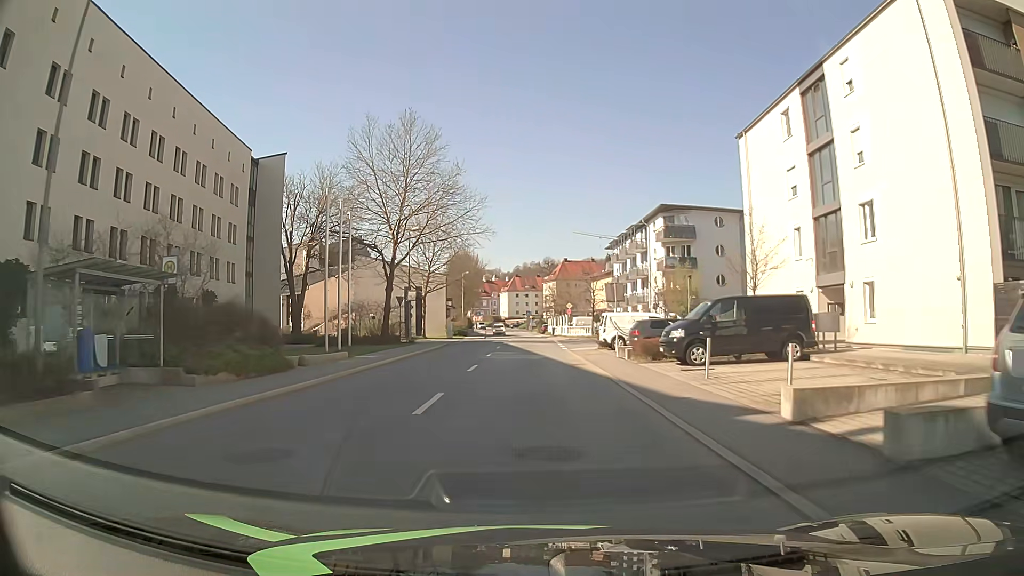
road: tertiary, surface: asphalt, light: Day
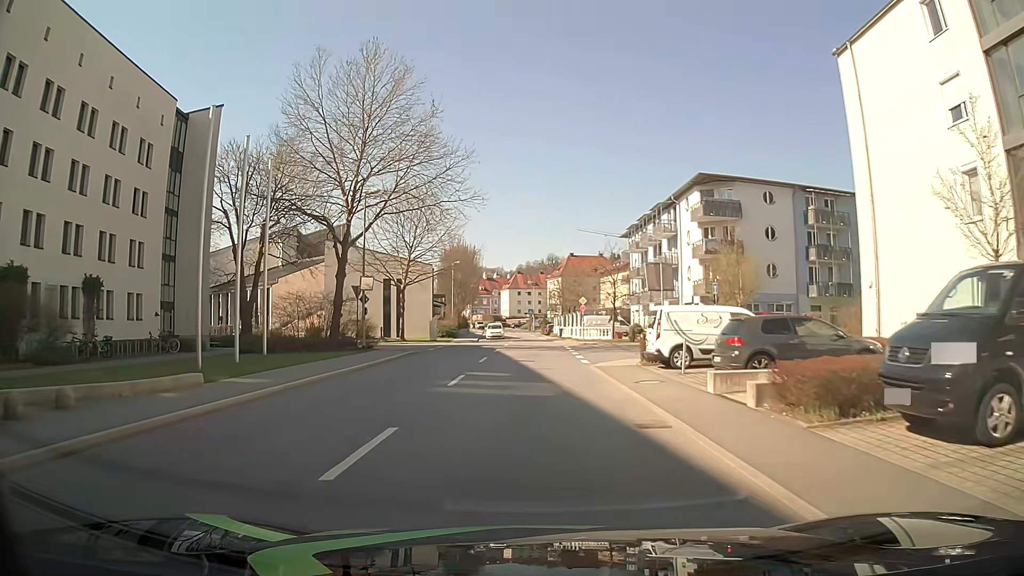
(-0.2, +13.5) m; -1°
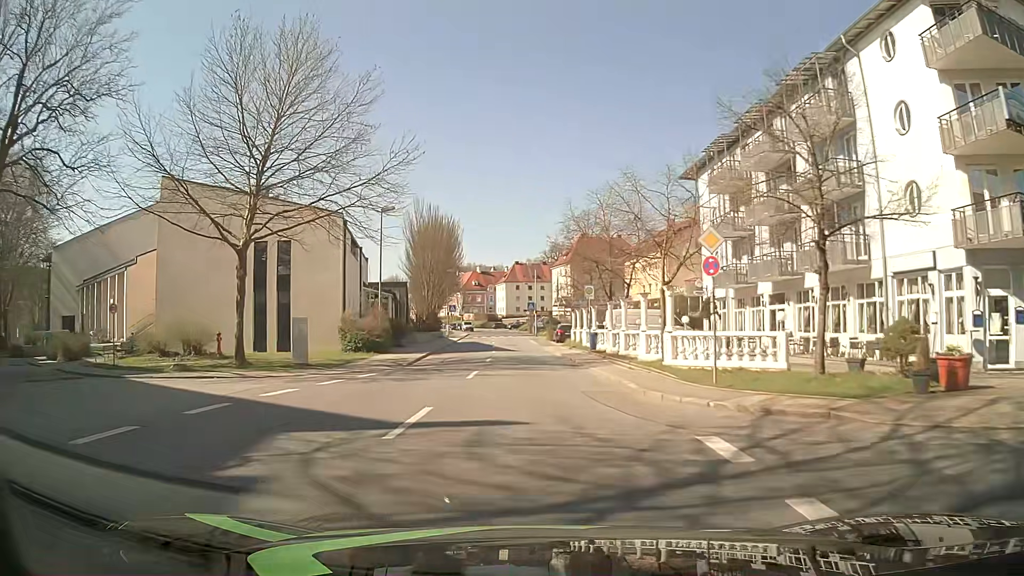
(-0.1, +33.8) m; -1°
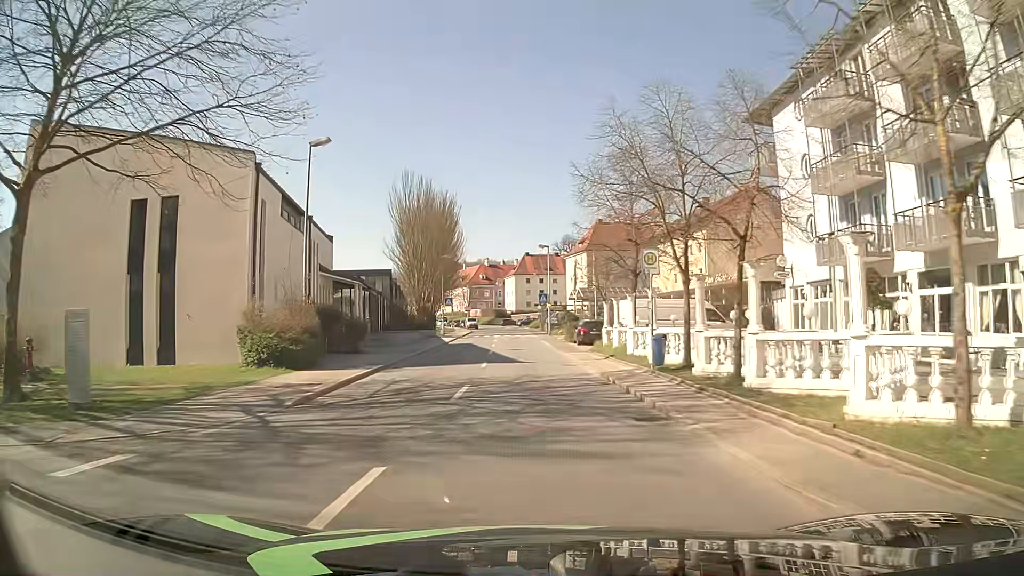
(+0.1, +13.9) m; 0°
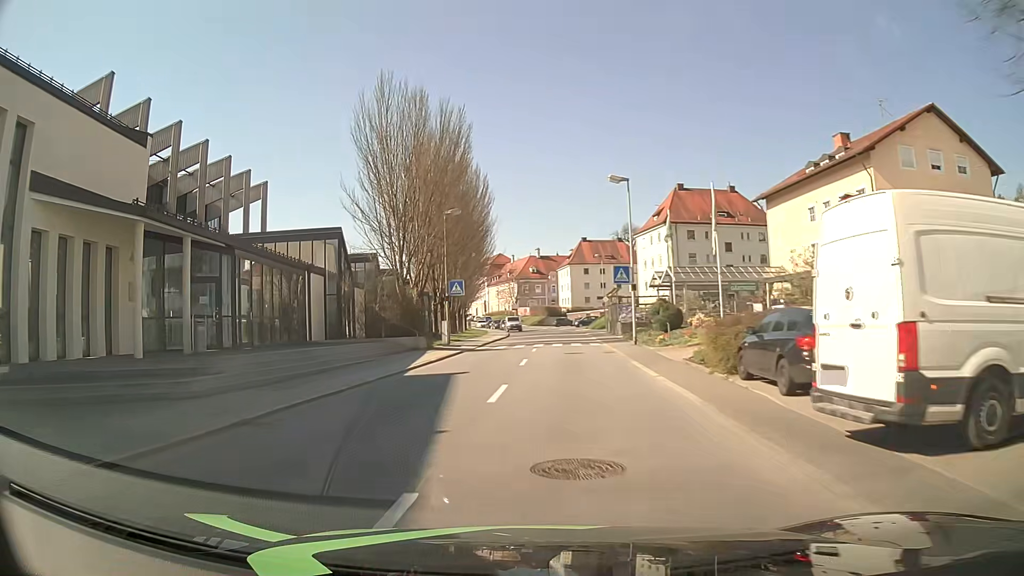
(-0.7, +28.3) m; -5°
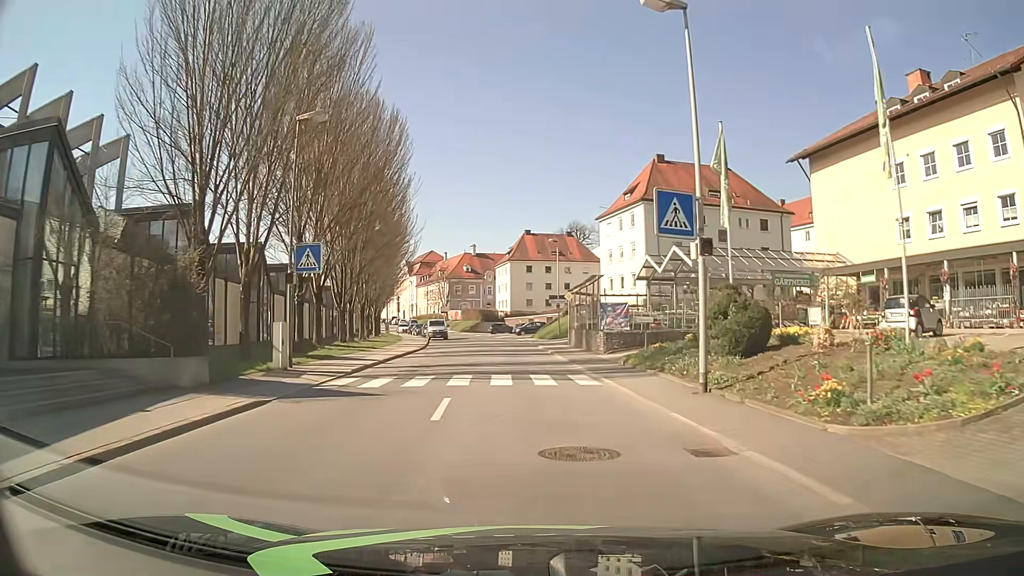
(+0.1, +19.7) m; +5°
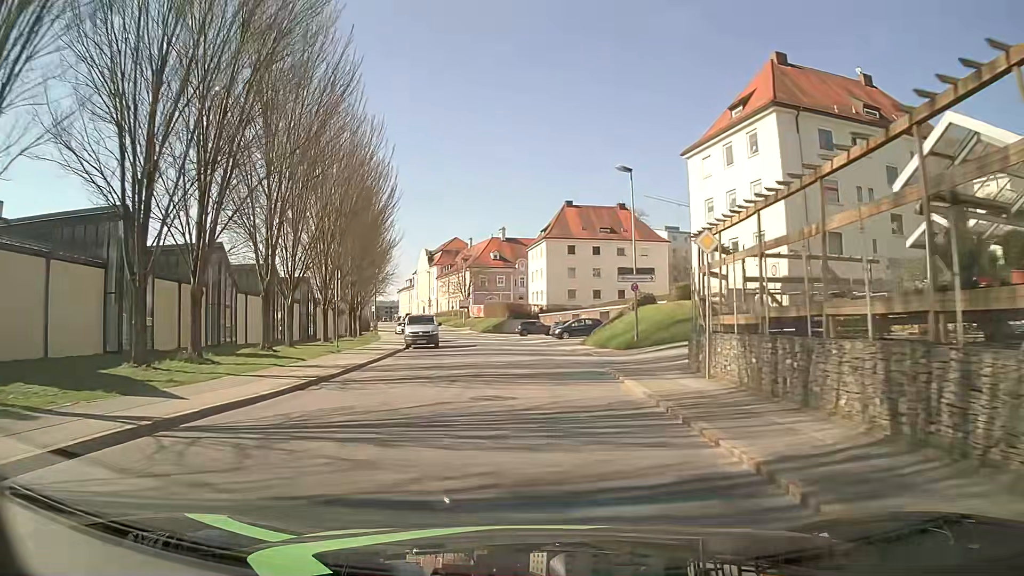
(-0.8, +26.6) m; -3°
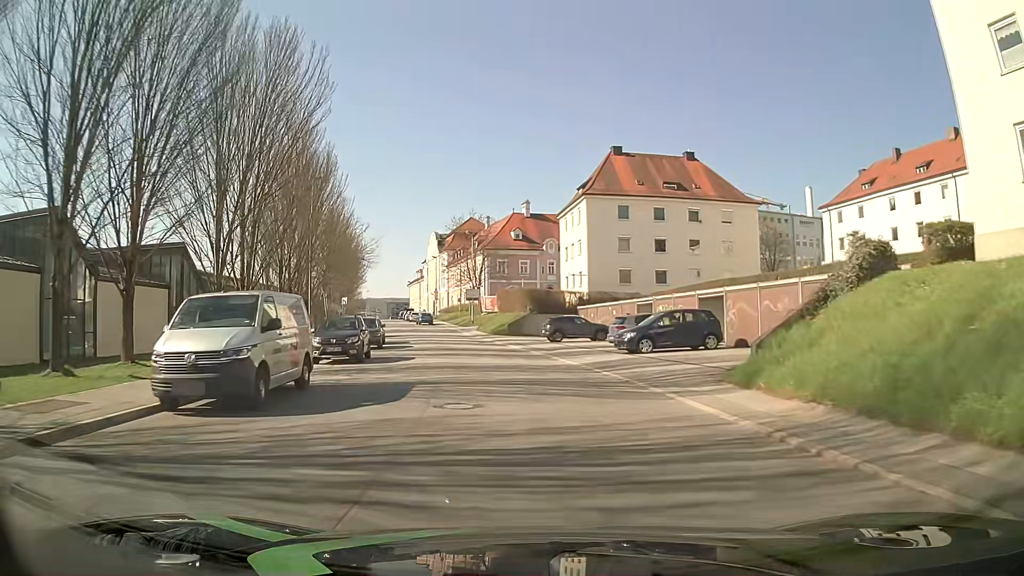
(-0.6, +27.2) m; -2°
(0, +10) (-1, +20) (-3, +30) (-5, +40) (-7, +49) (-10, +59) (-13, +68) (-16, +78) (-19, +87) (-22, +97) m
